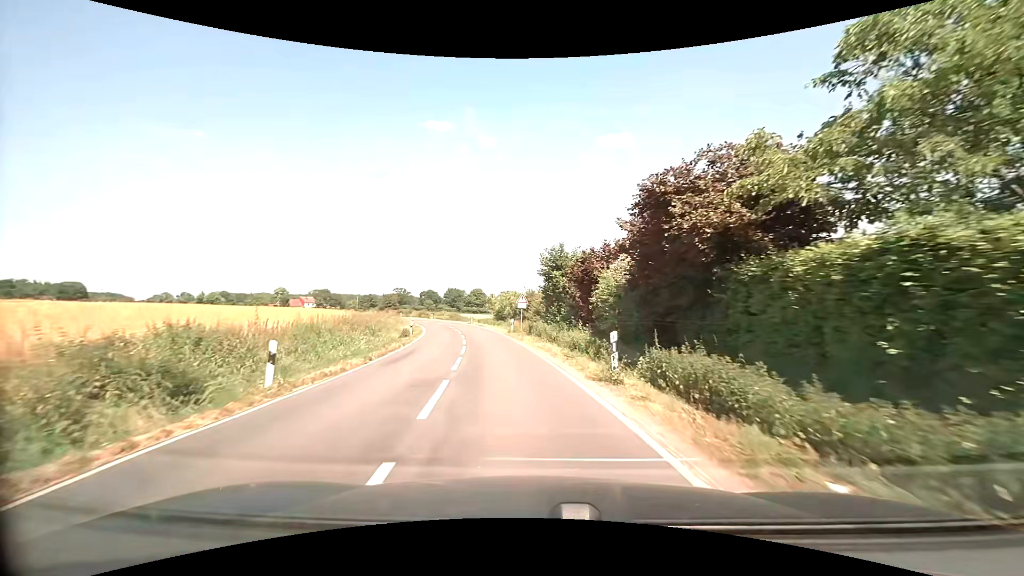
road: secondary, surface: asphalt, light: Day
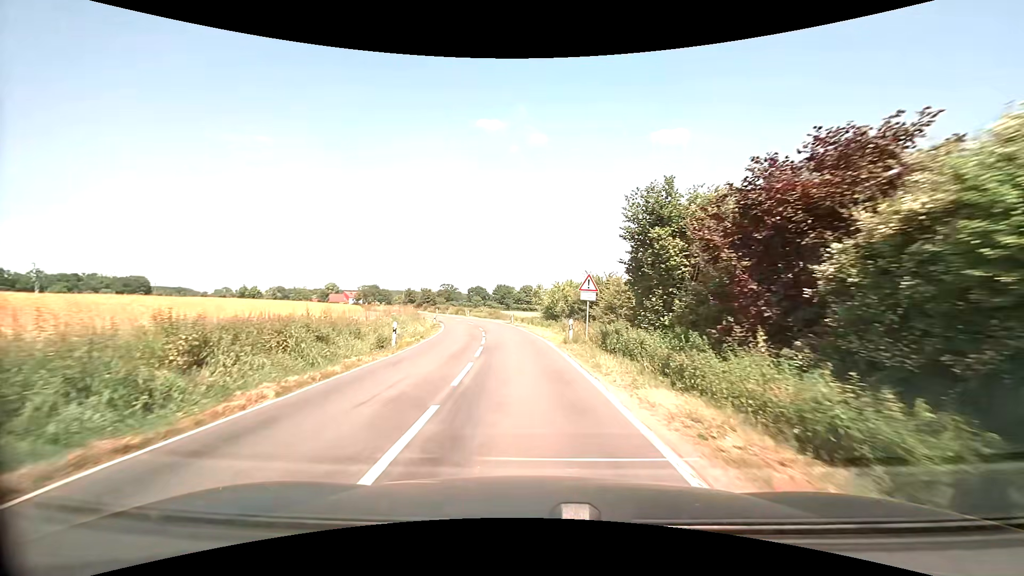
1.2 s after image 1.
(-0.8, +15.5) m; -6°
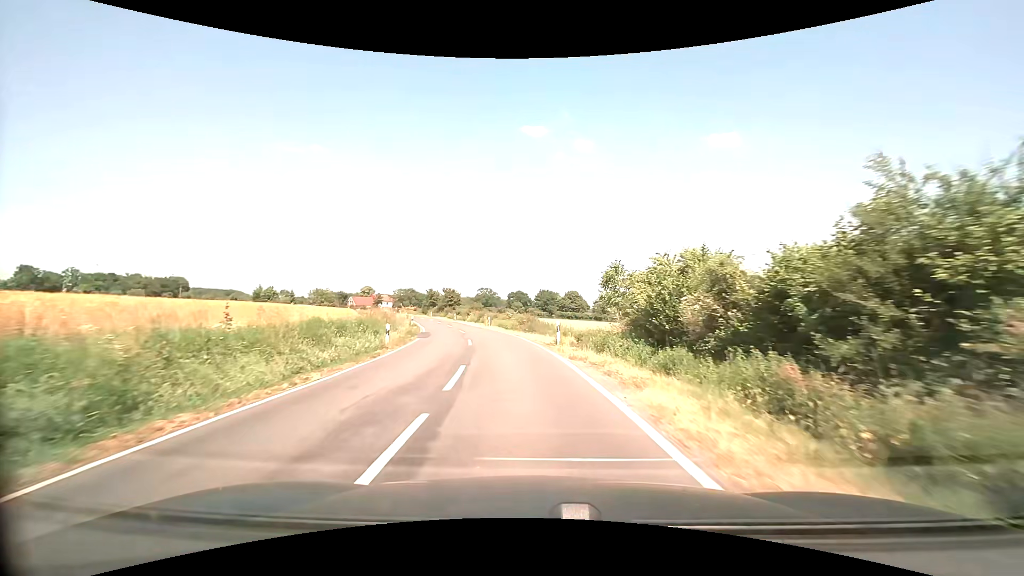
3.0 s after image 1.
(-0.8, +25.0) m; -4°
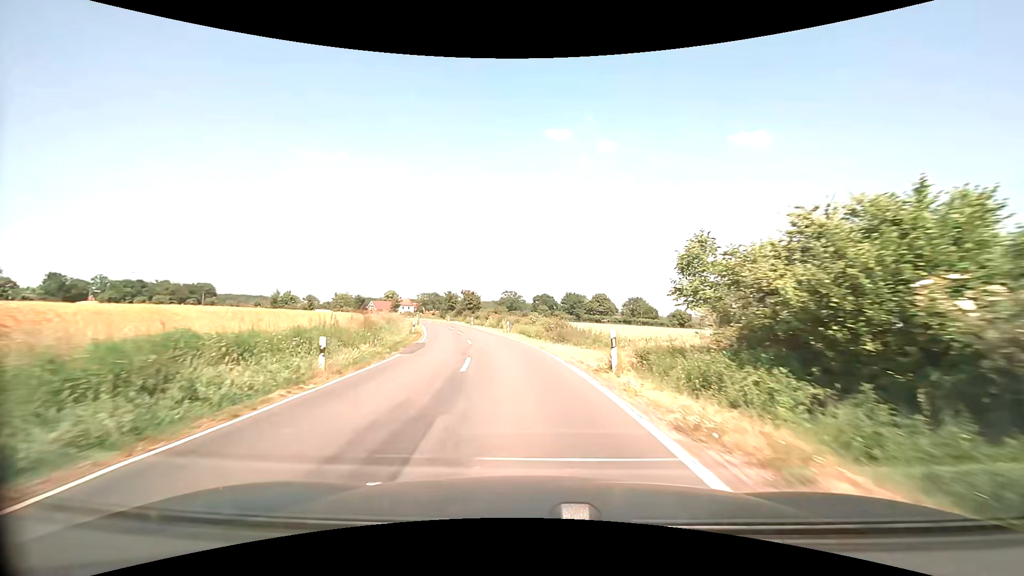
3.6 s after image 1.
(-0.1, +8.7) m; -3°
(0, +10) (-1, +20) (-3, +30) (-4, +40) (-6, +49) (-9, +59) (-11, +69) (-14, +78) (-17, +88) (-21, +97) m
